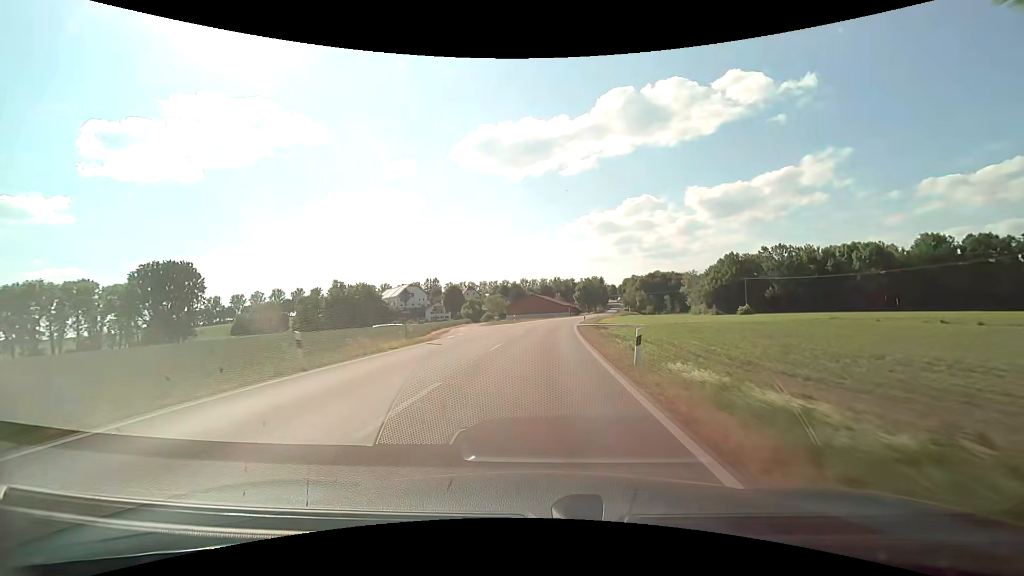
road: secondary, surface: asphalt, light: Day
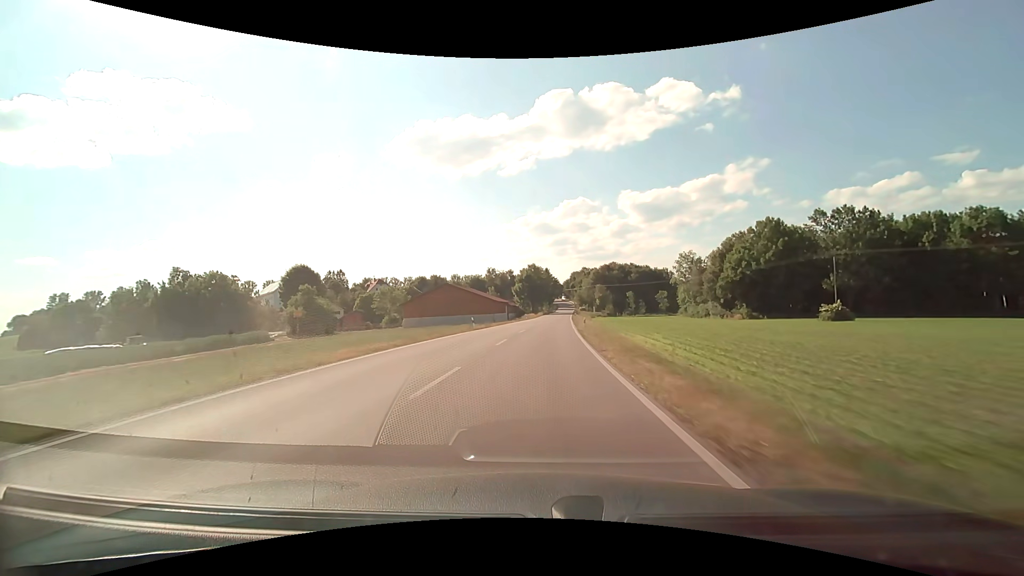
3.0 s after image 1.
(+3.9, +69.4) m; +7°
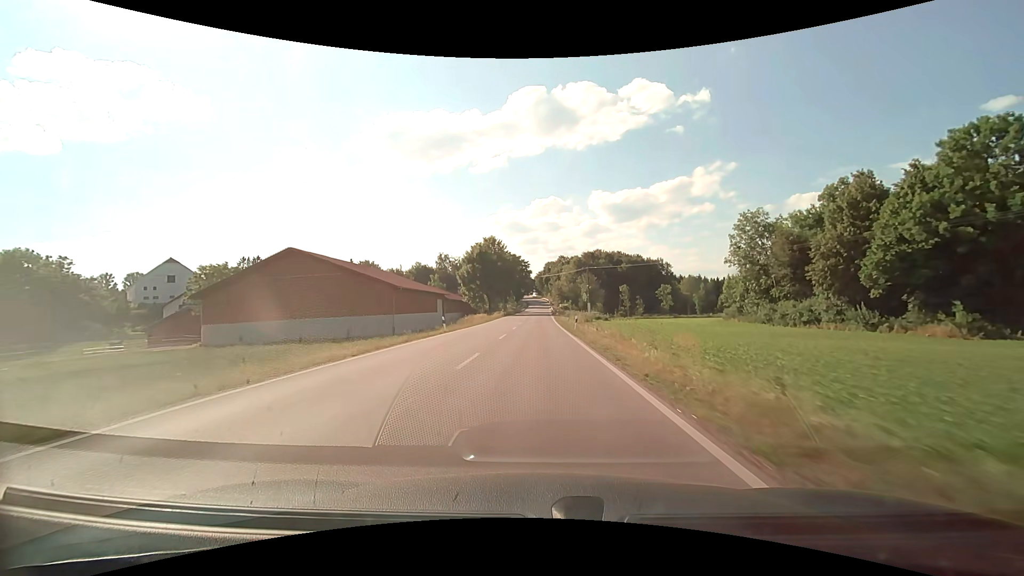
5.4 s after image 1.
(+2.2, +56.5) m; +4°
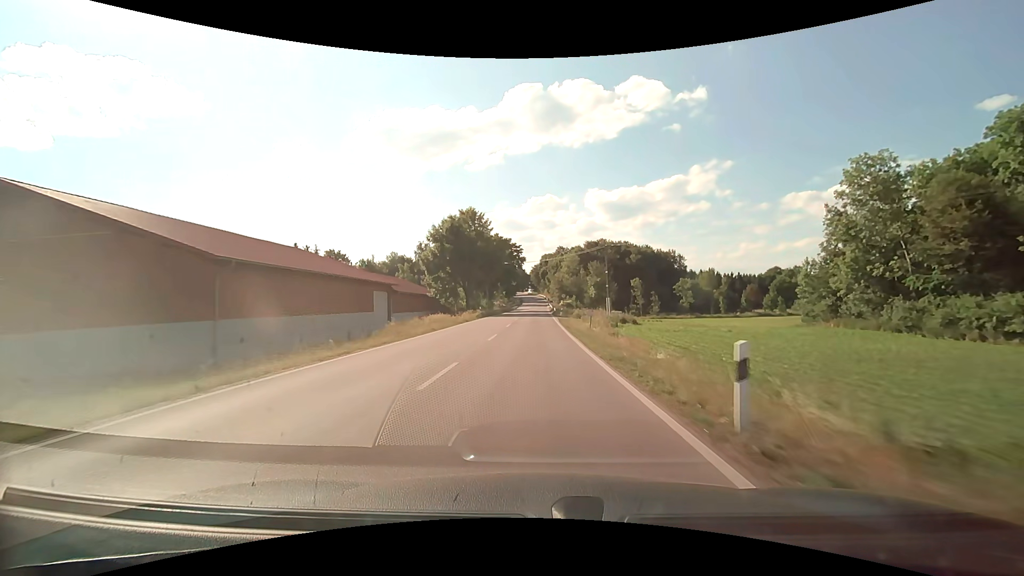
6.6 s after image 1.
(+0.2, +27.3) m; +1°
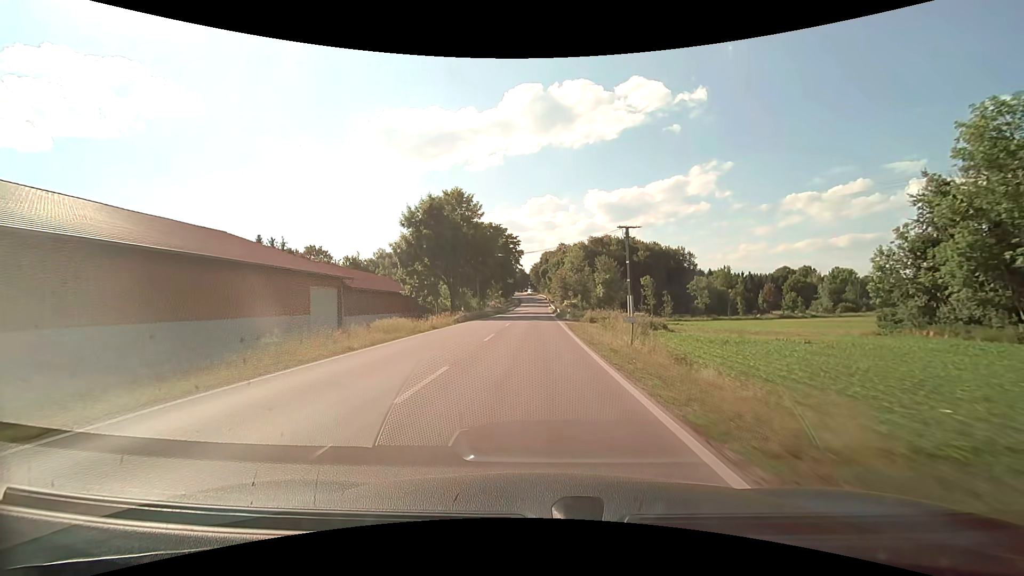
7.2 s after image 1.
(0.0, +12.9) m; 0°
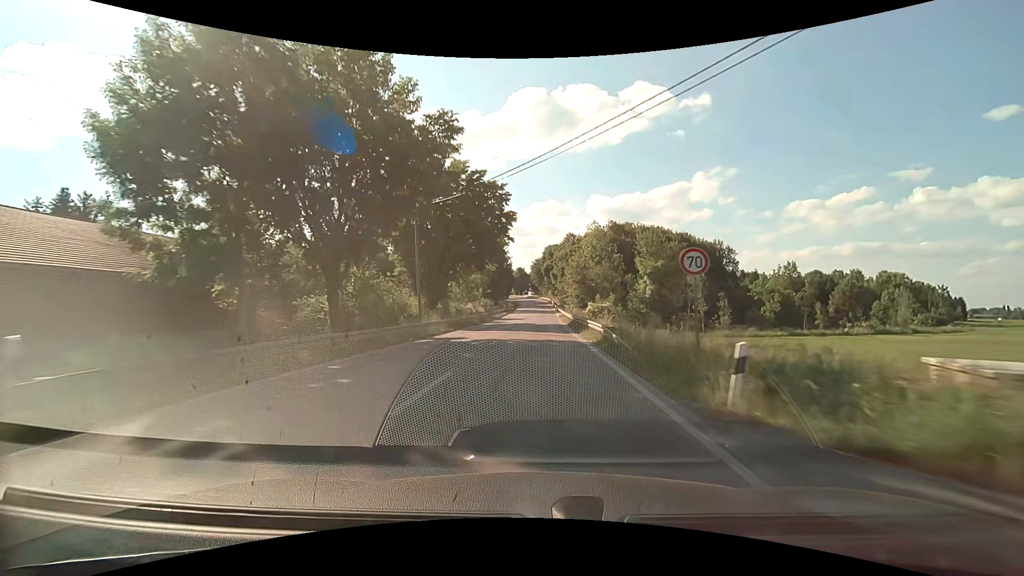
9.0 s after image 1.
(-0.1, +36.6) m; 0°
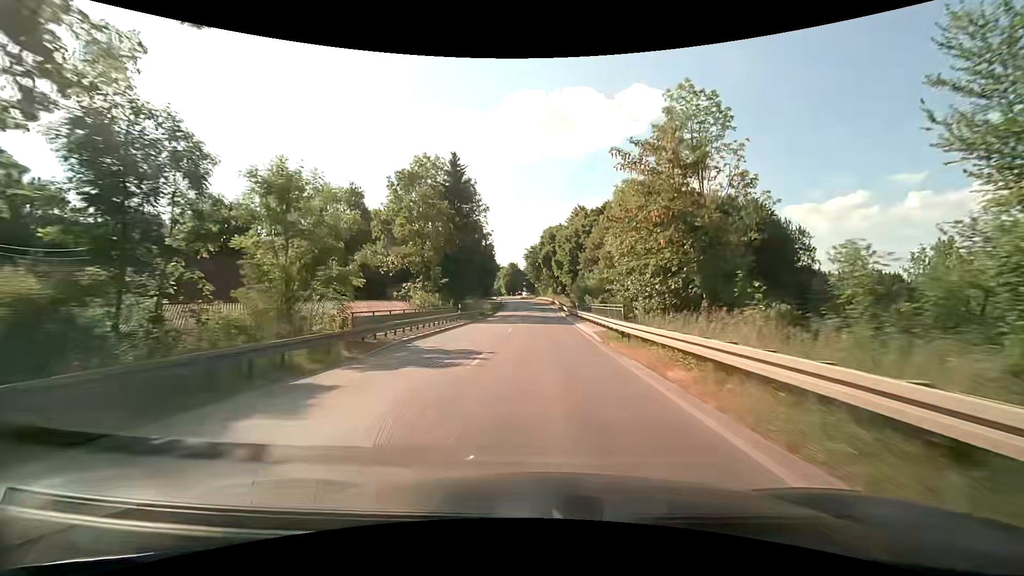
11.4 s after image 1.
(0.0, +43.4) m; 0°
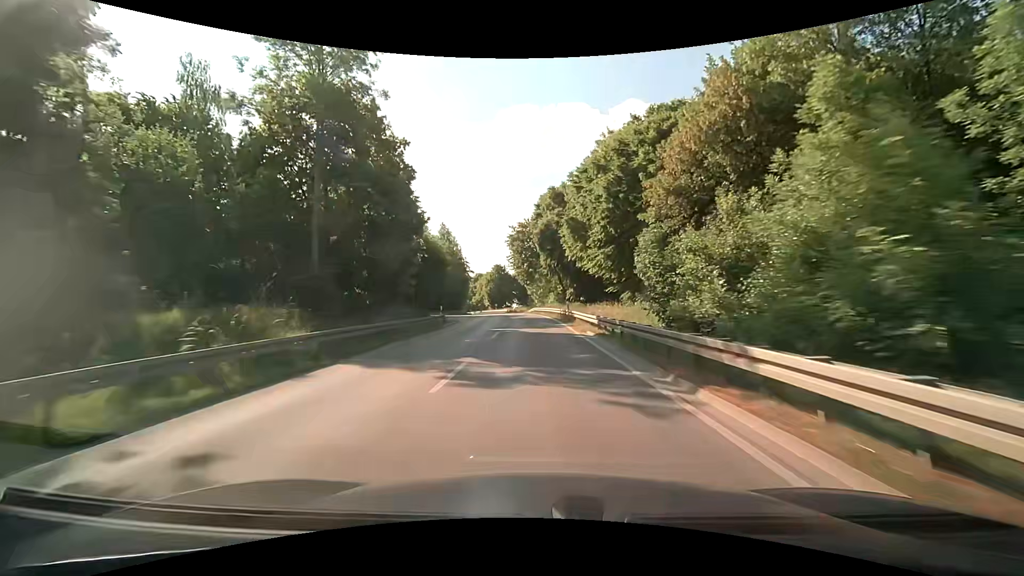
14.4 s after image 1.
(+0.3, +51.1) m; +1°
(0, +10) (0, +20) (0, +30) (-1, +40) (-1, +50) (-2, +60) (-3, +70) (-4, +80) (-6, +90) (-7, +100) m
